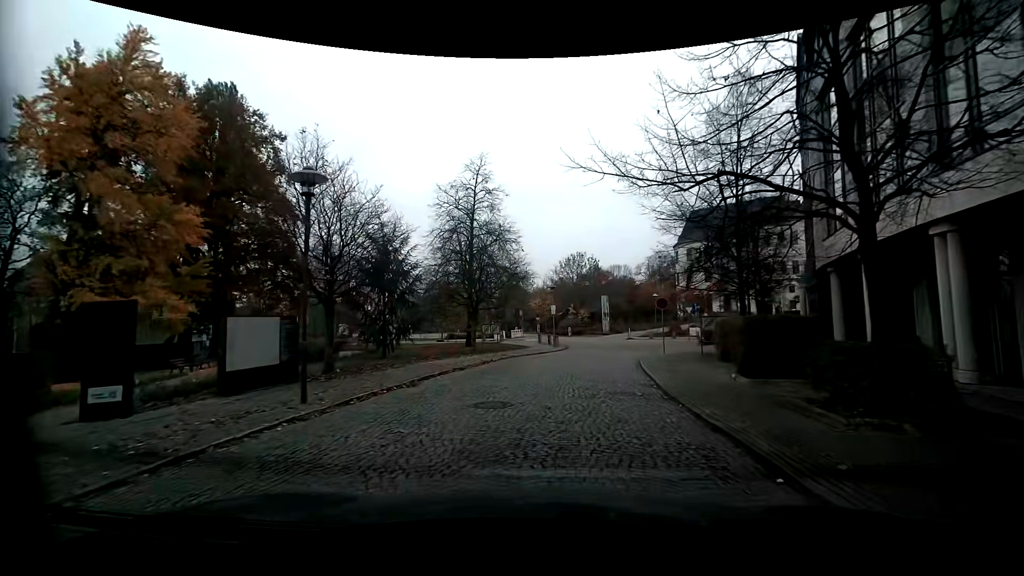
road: residential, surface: sett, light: Day
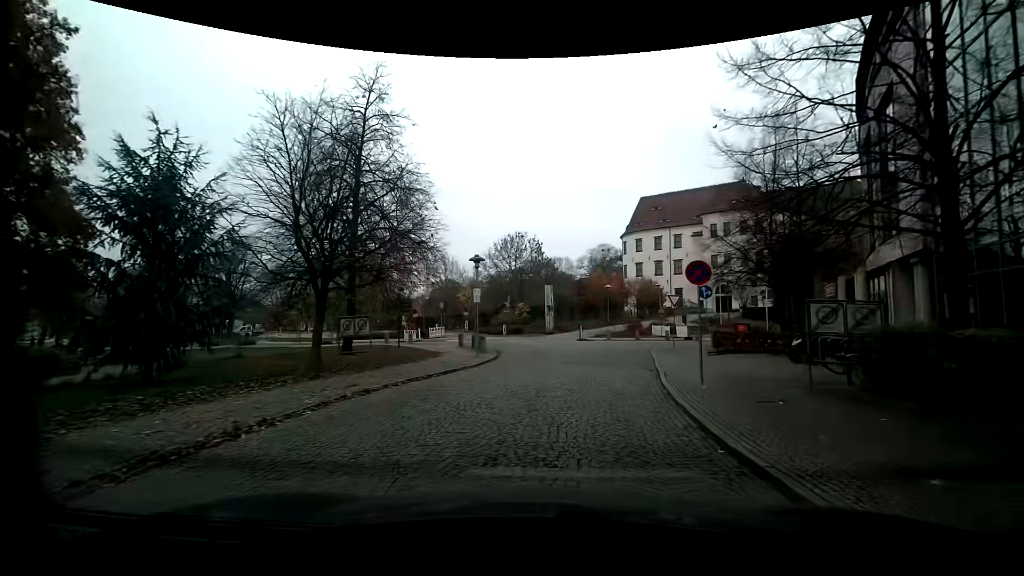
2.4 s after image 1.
(+0.8, +14.6) m; +9°
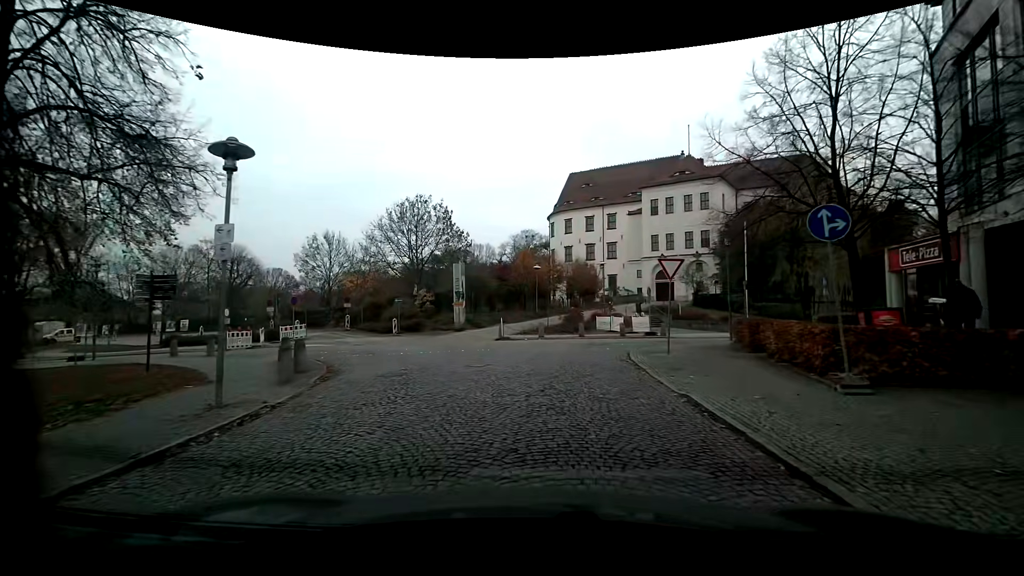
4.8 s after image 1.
(+0.6, +14.4) m; +6°
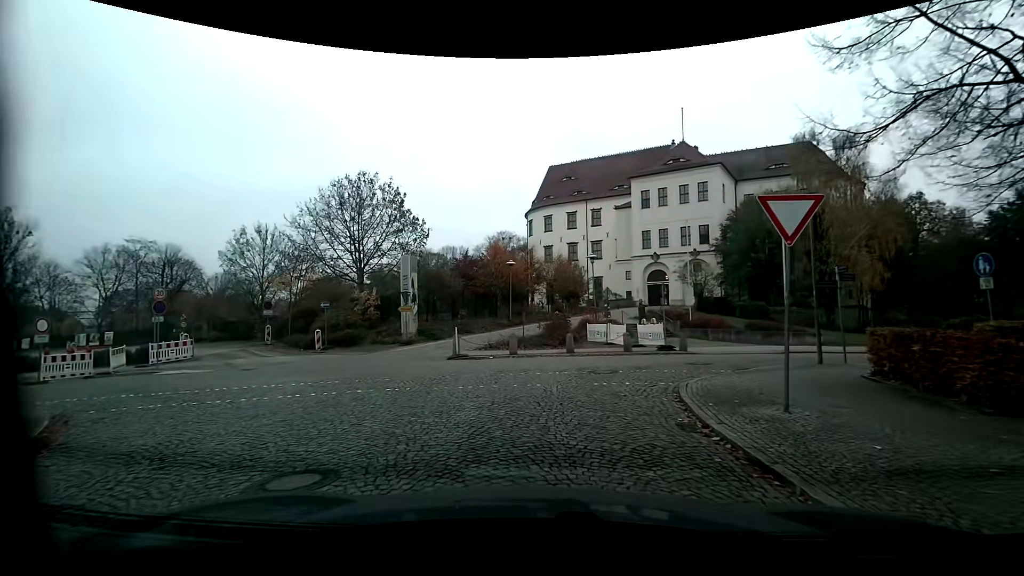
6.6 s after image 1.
(+0.3, +8.9) m; +4°
